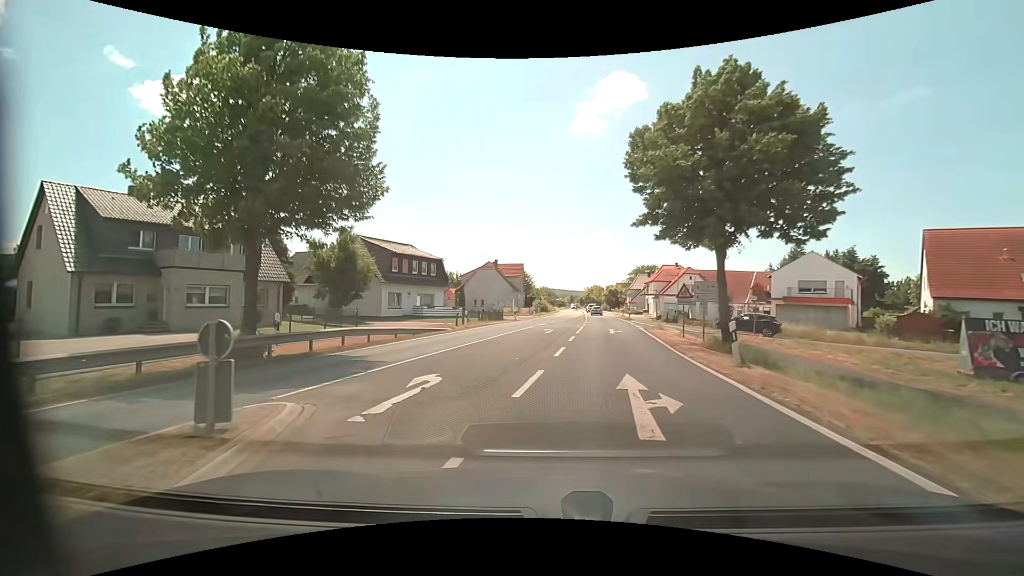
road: primary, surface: asphalt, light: Day
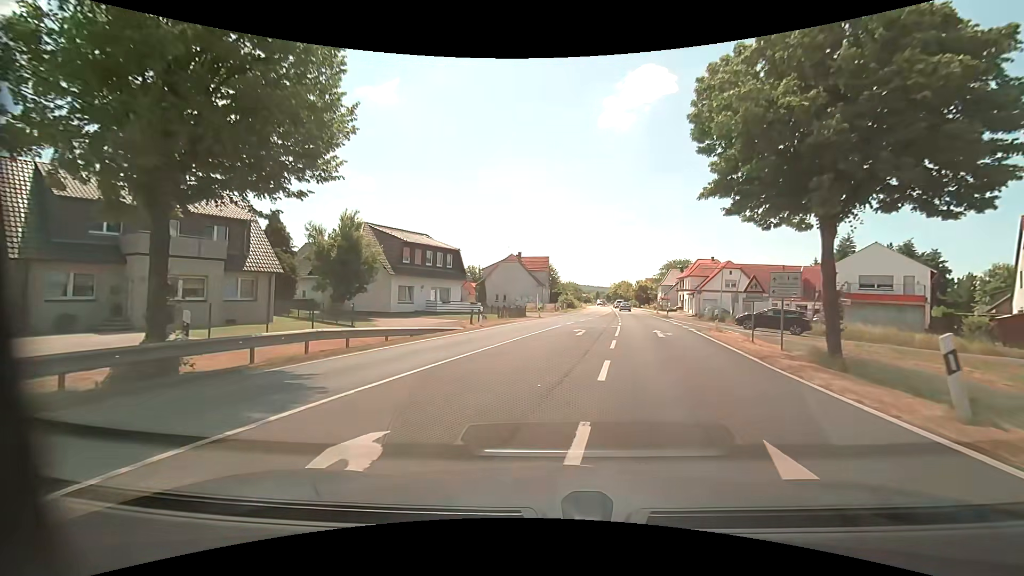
(-0.2, +4.8) m; -3°
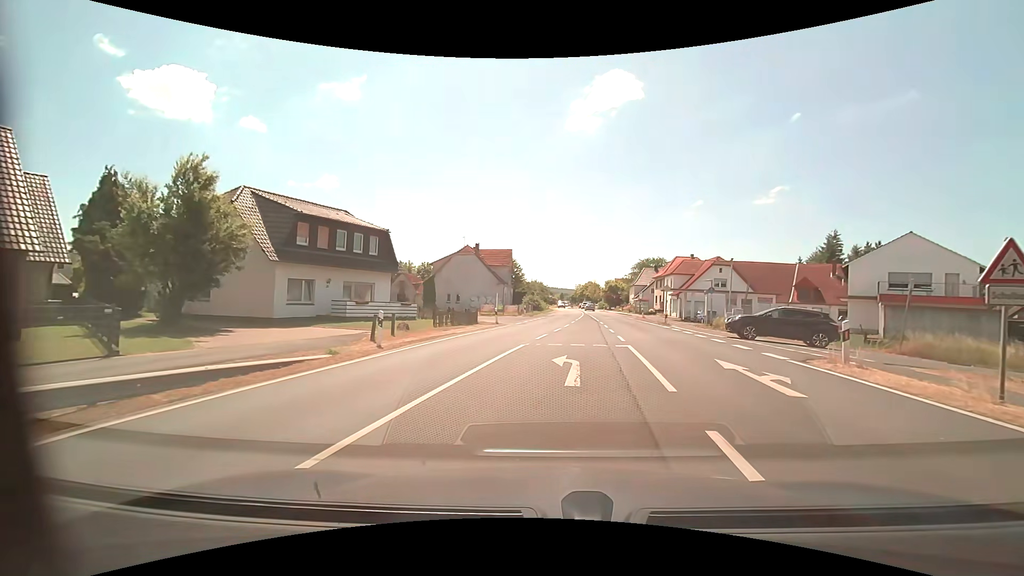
(+0.2, +12.2) m; +5°
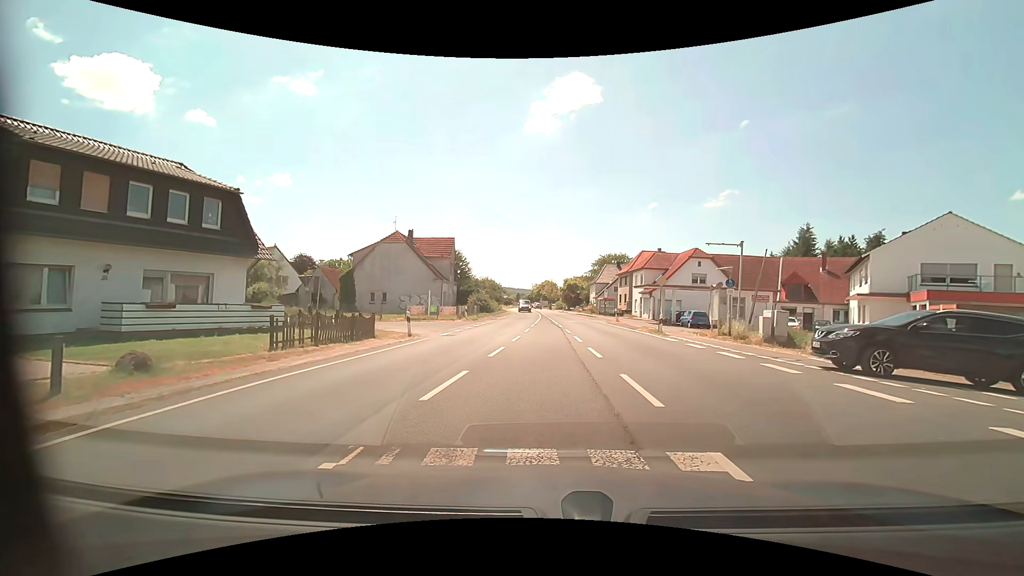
(+0.4, +11.3) m; +4°
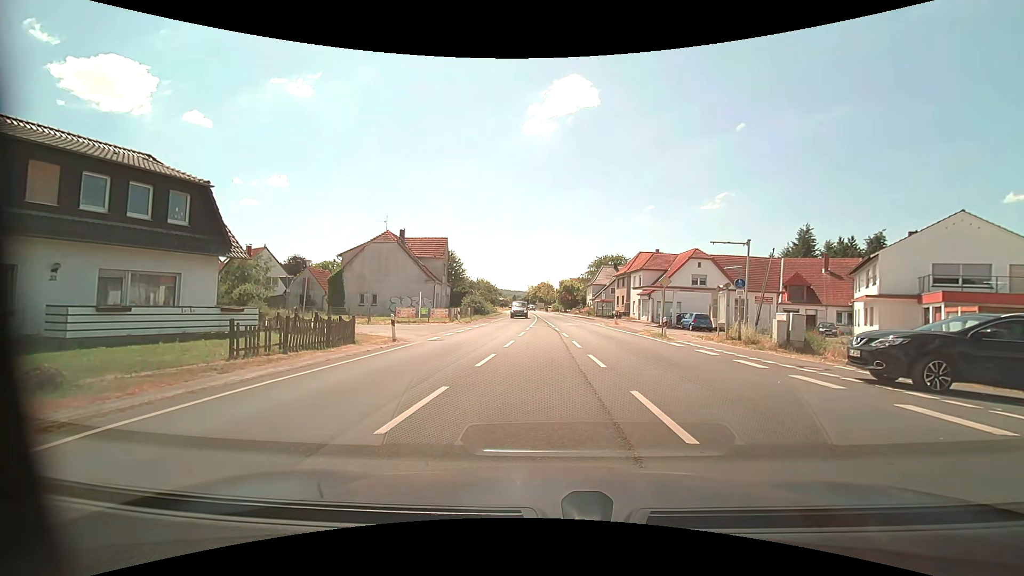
(0.0, +1.6) m; +1°
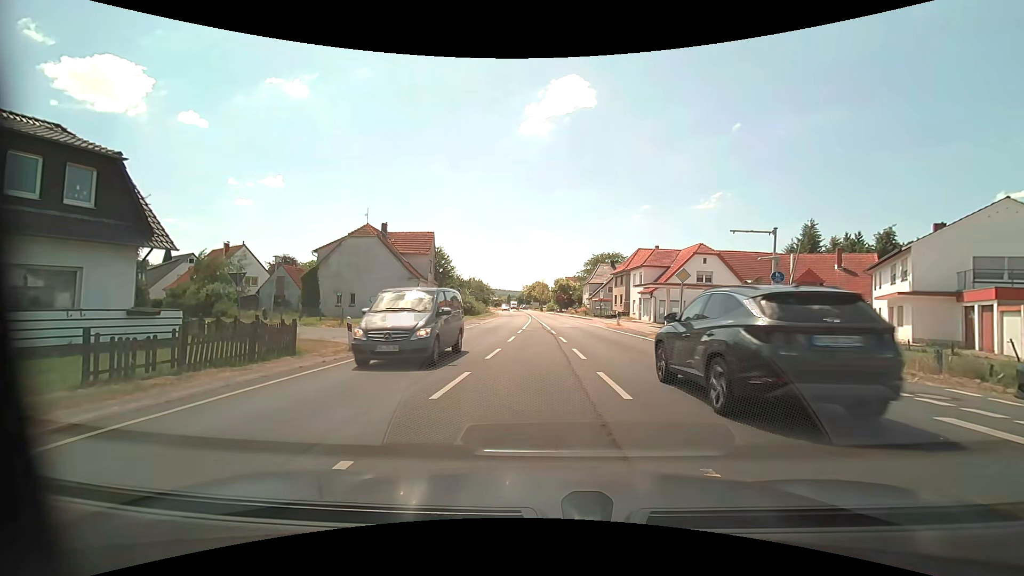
(0.0, +4.1) m; +1°
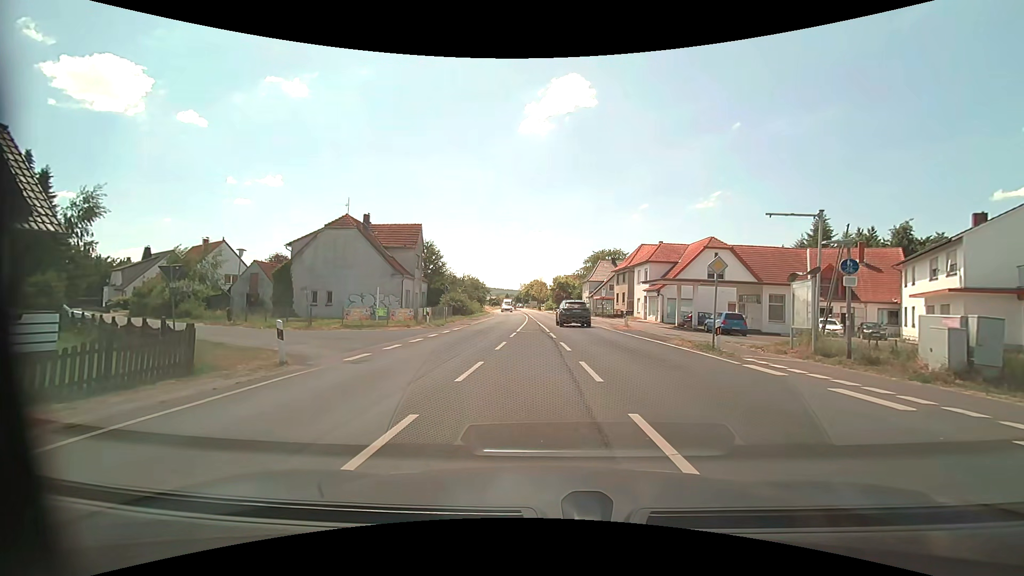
(-0.1, +4.1) m; 0°
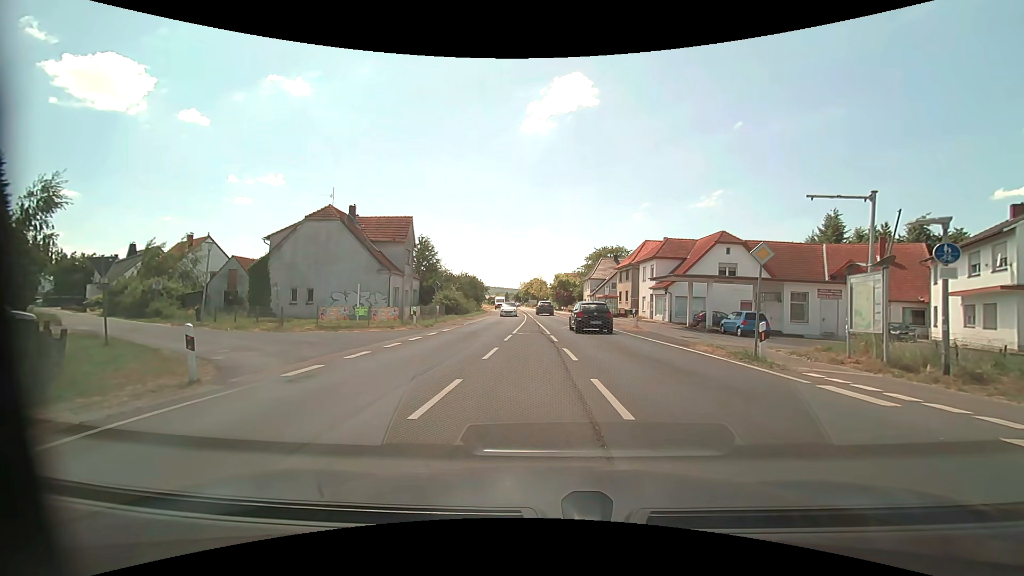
(-0.1, +2.9) m; -2°
